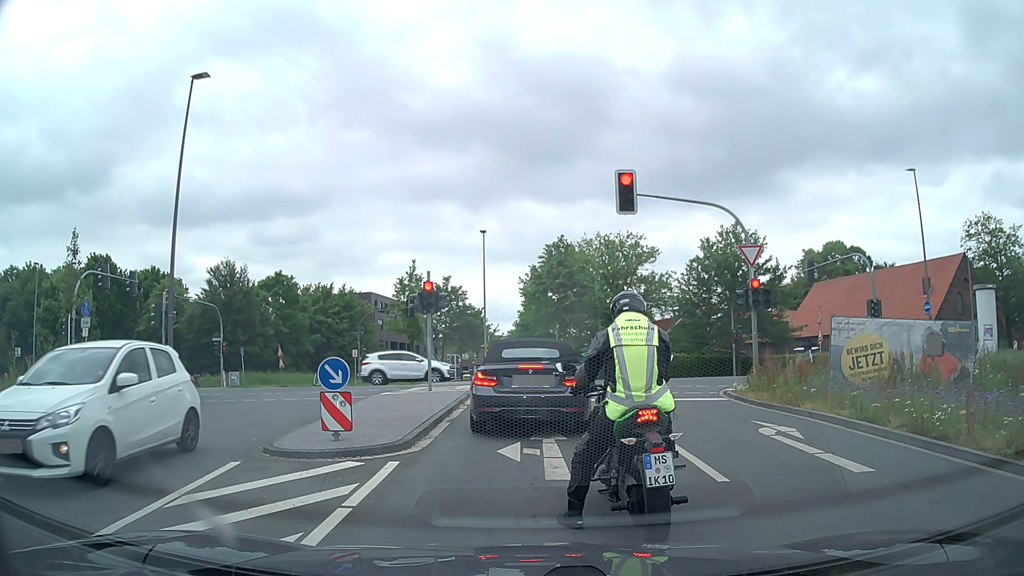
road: secondary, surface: asphalt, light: Day
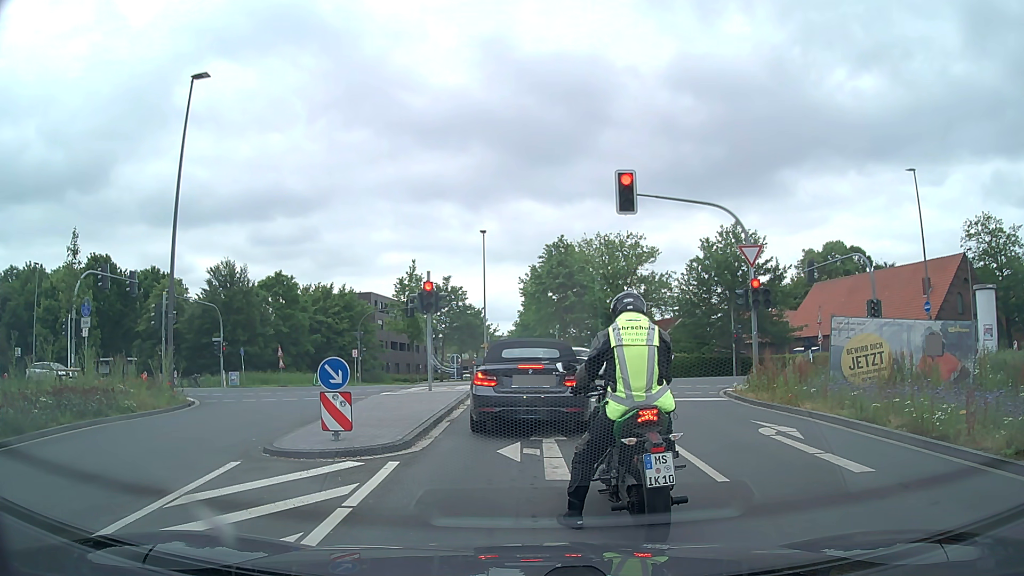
(0.0, 0.0) m; 0°
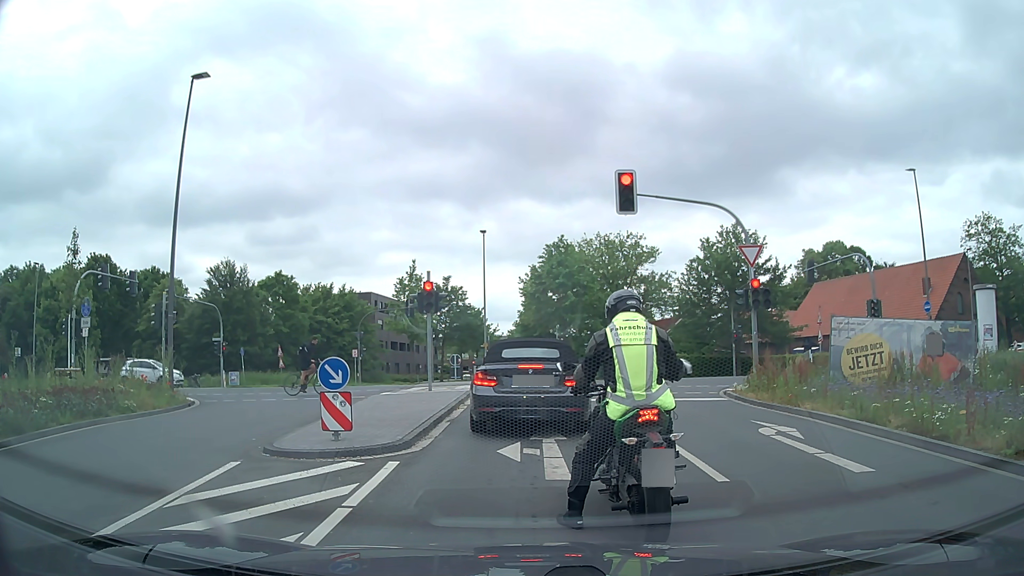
(0.0, 0.0) m; 0°
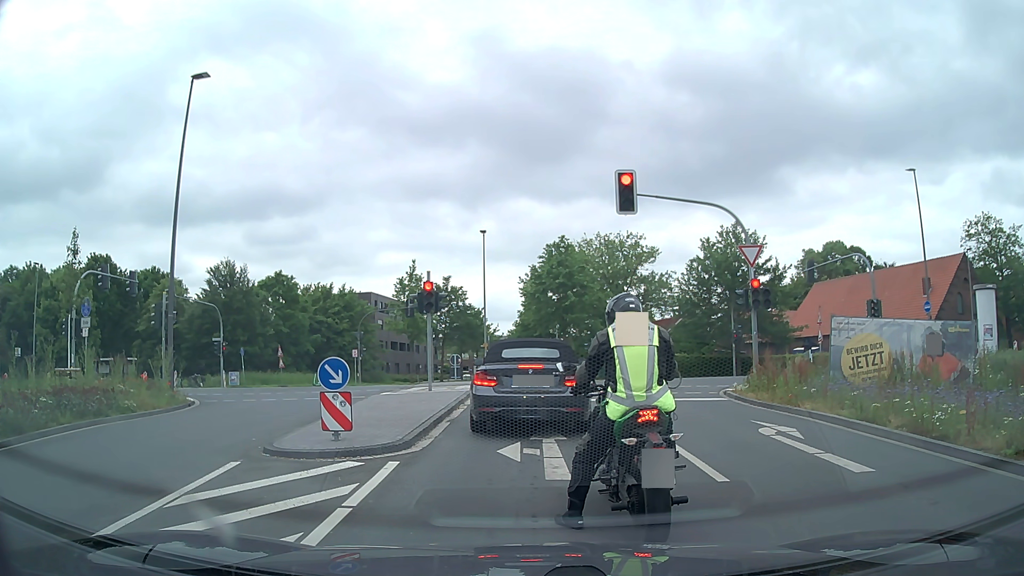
(0.0, 0.0) m; 0°
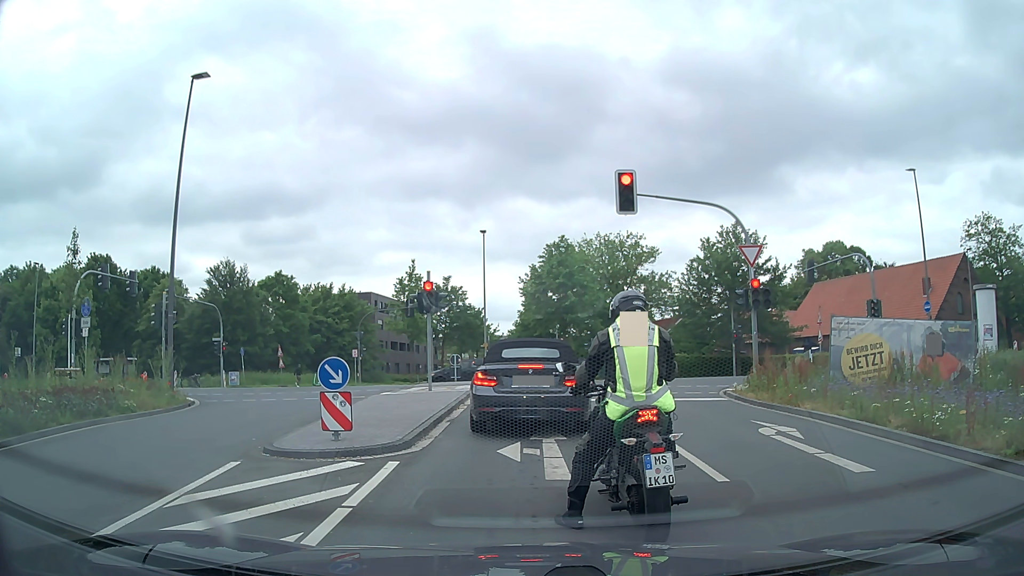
(0.0, 0.0) m; 0°
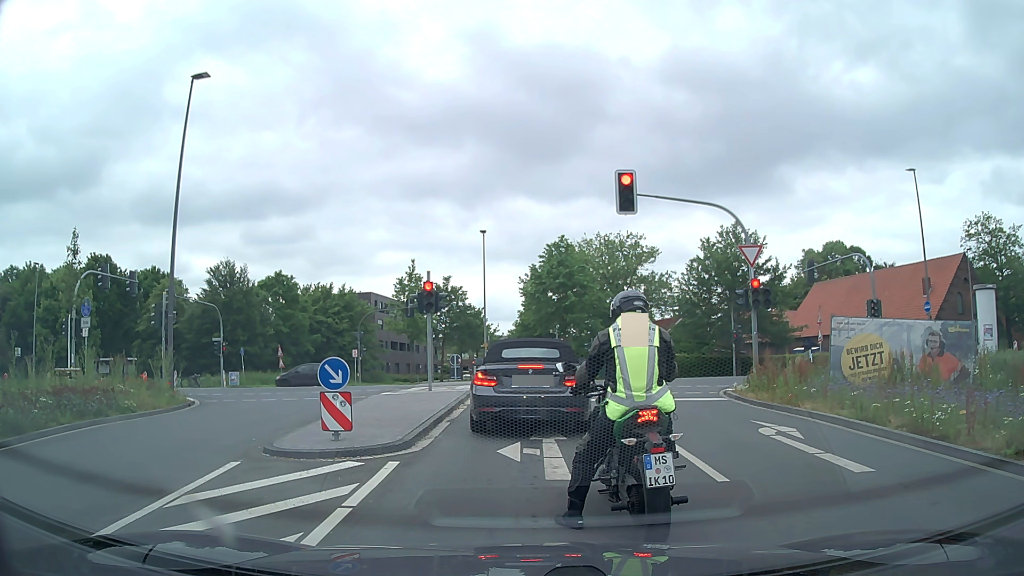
(0.0, 0.0) m; 0°
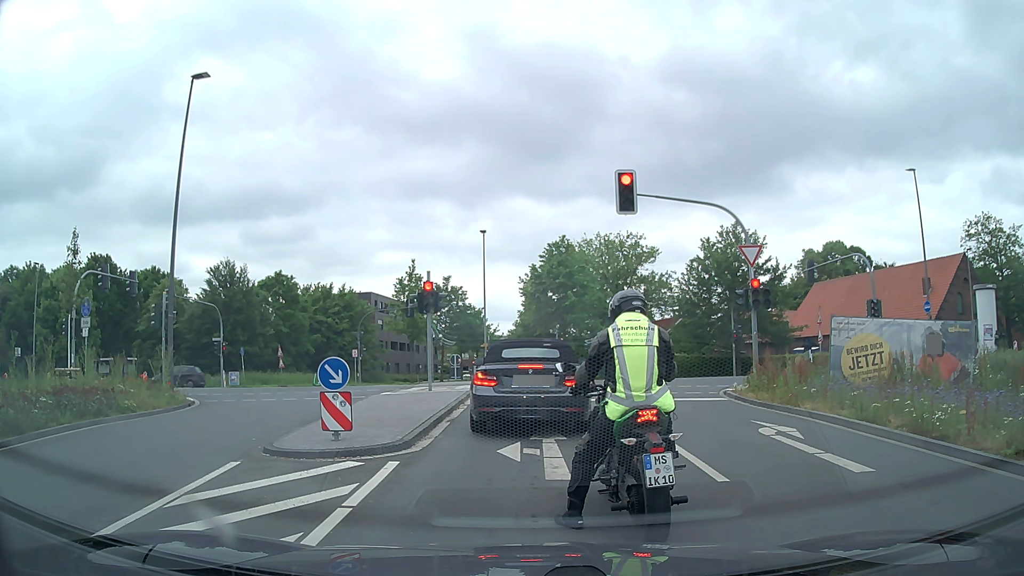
(0.0, 0.0) m; 0°
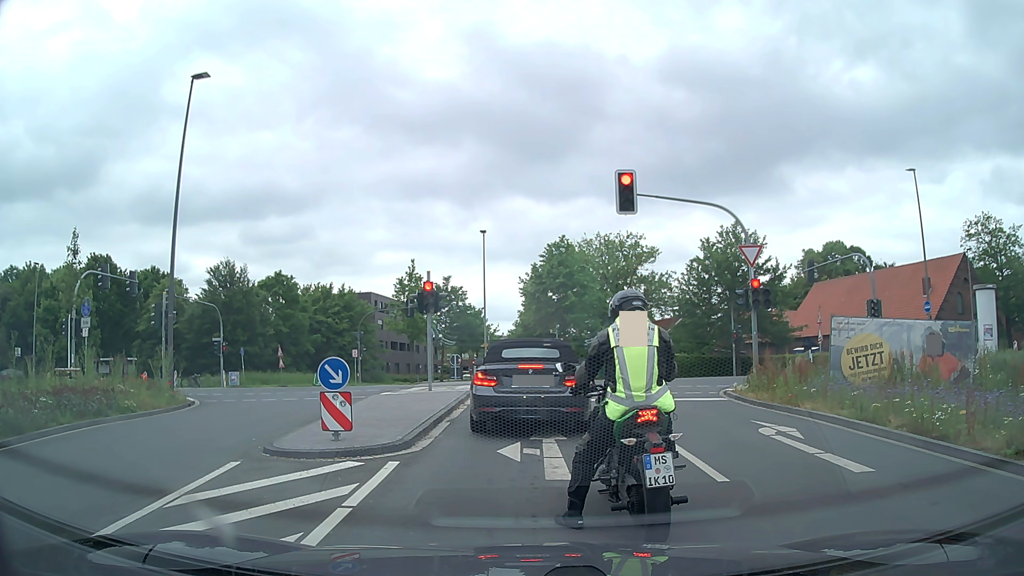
(0.0, 0.0) m; 0°
